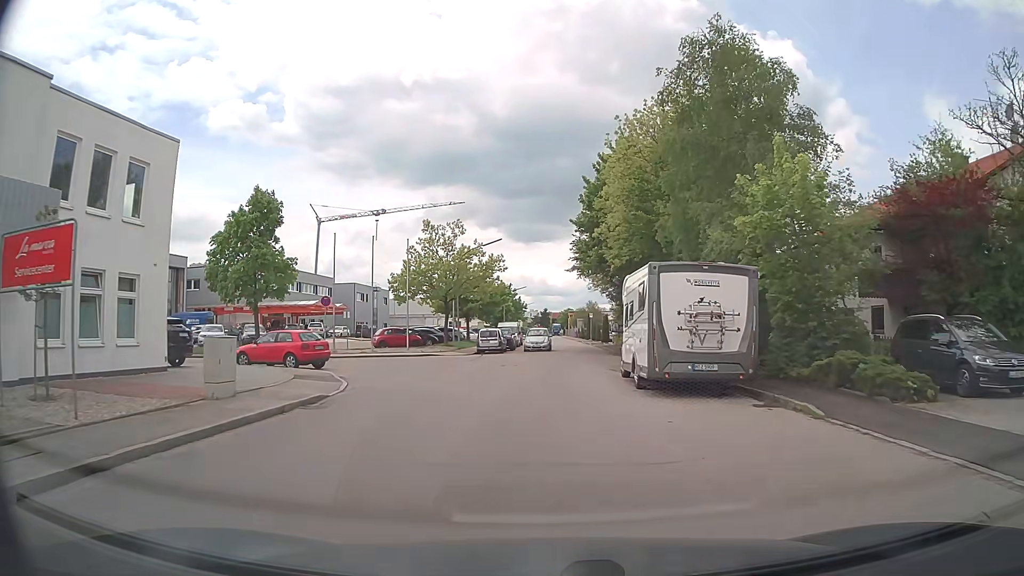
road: residential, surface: asphalt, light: Day
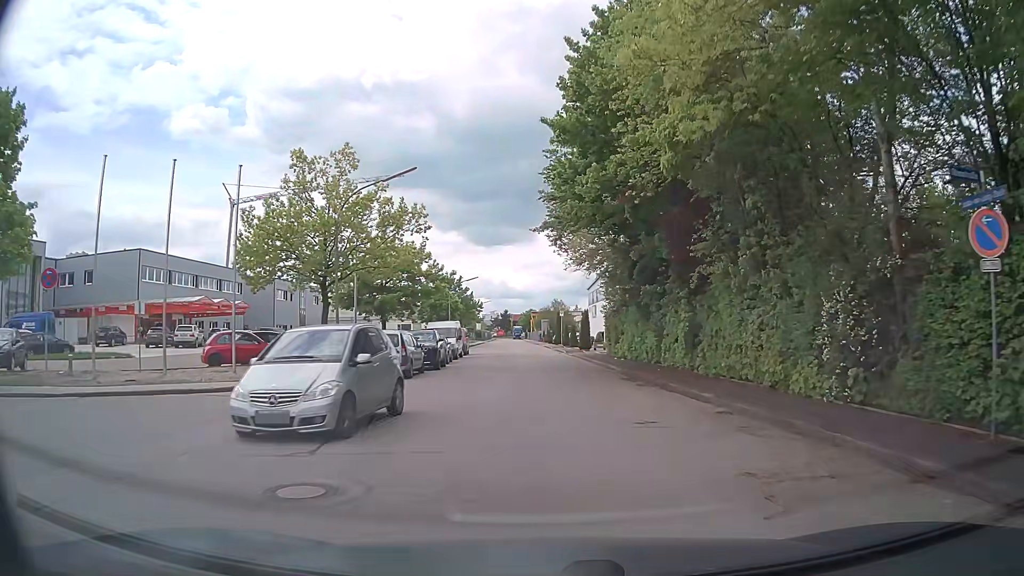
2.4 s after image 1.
(+0.4, +21.1) m; +2°
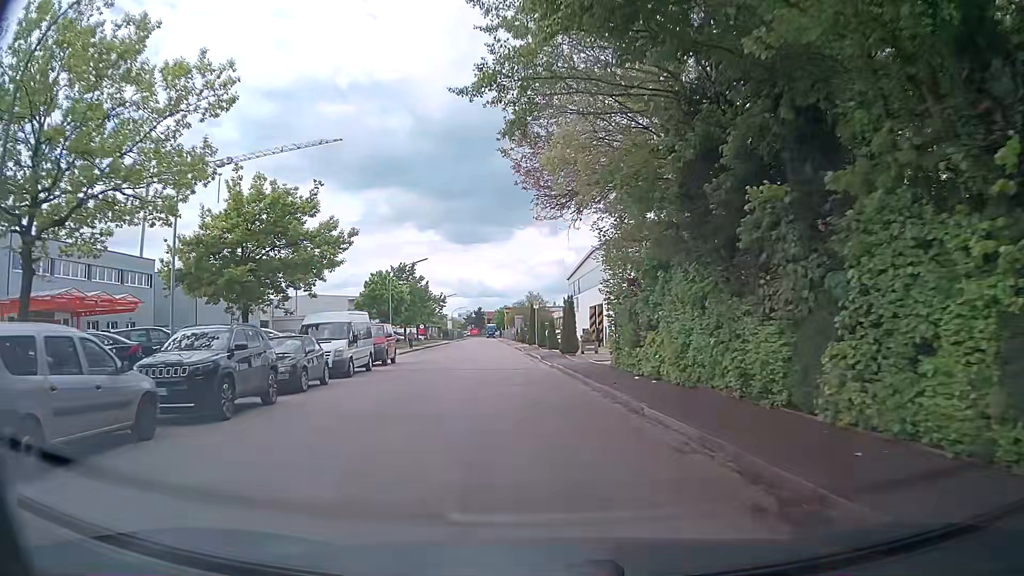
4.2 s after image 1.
(+0.9, +16.8) m; +3°
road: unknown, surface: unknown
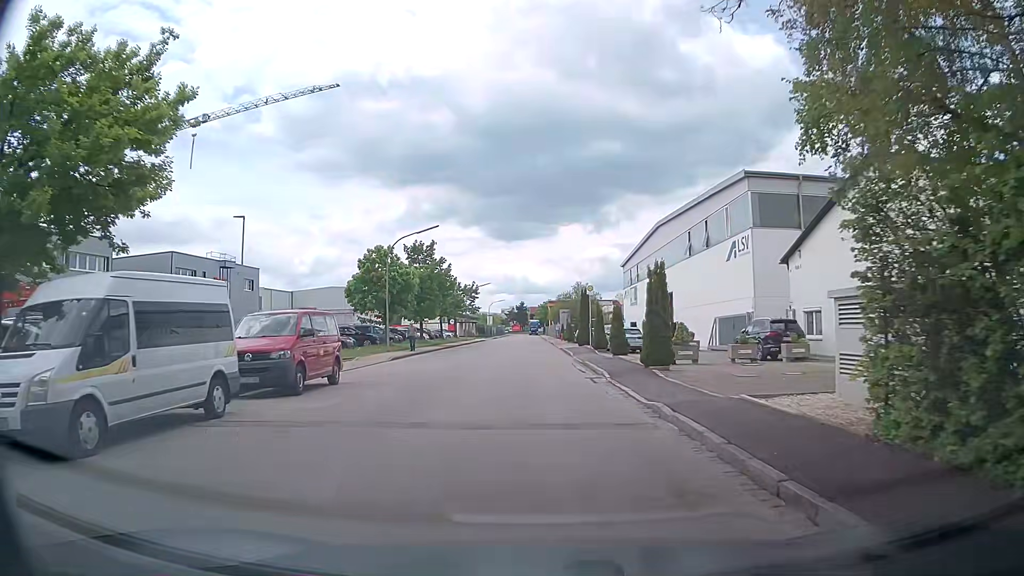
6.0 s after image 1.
(-0.6, +15.6) m; -4°
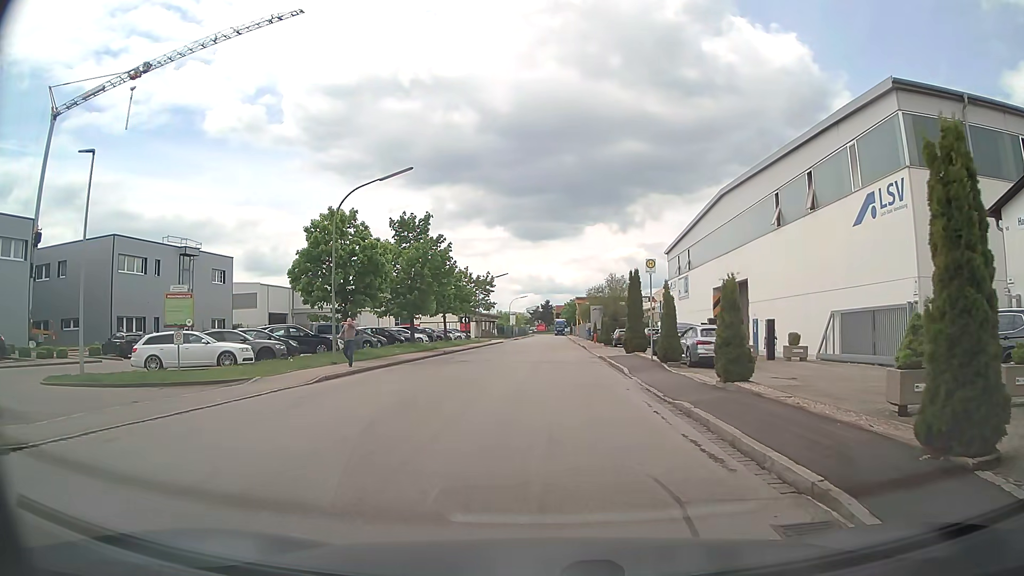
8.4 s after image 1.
(-0.3, +14.3) m; -2°
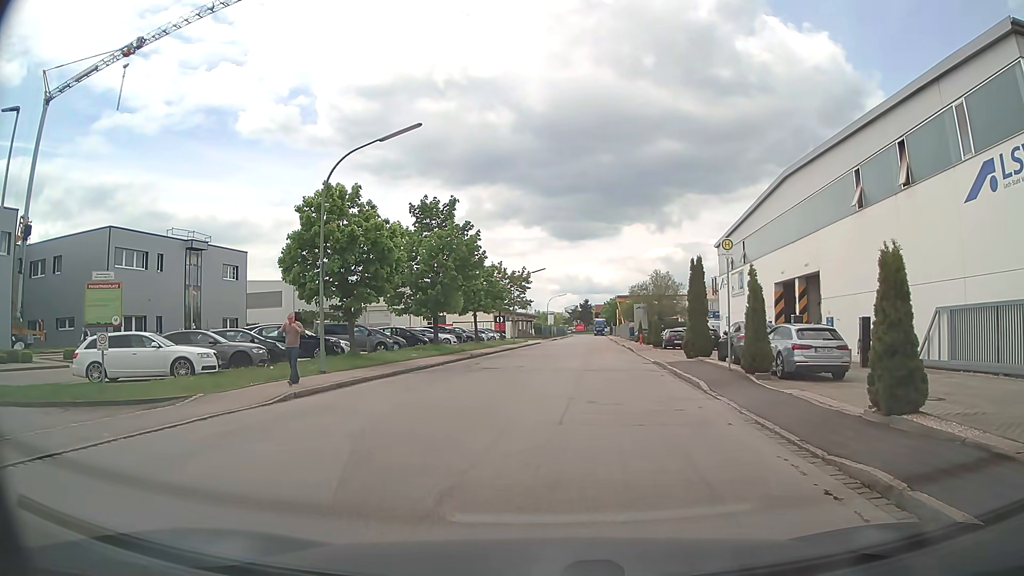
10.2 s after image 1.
(-0.2, +5.4) m; -4°
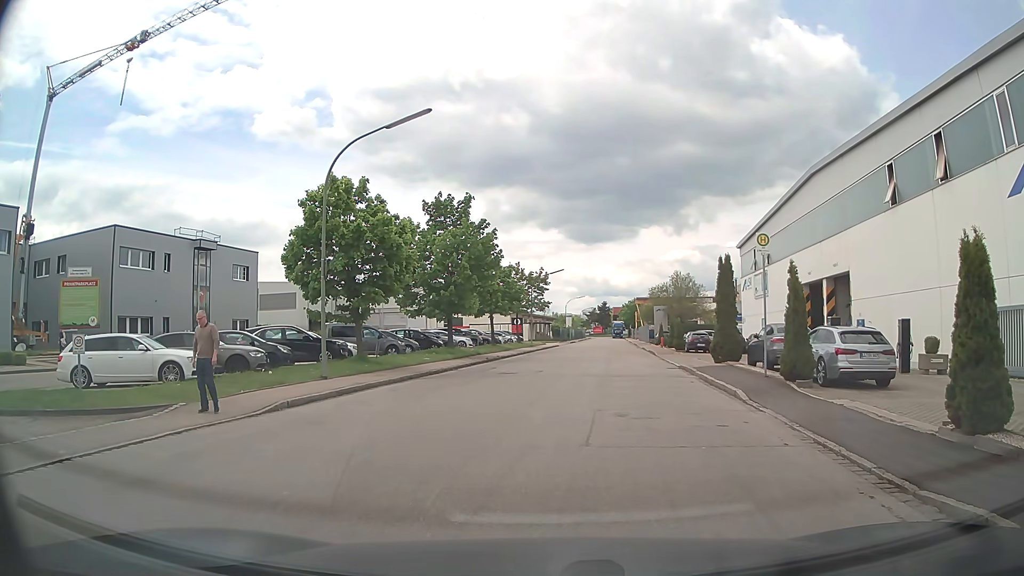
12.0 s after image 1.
(0.0, +1.5) m; +1°
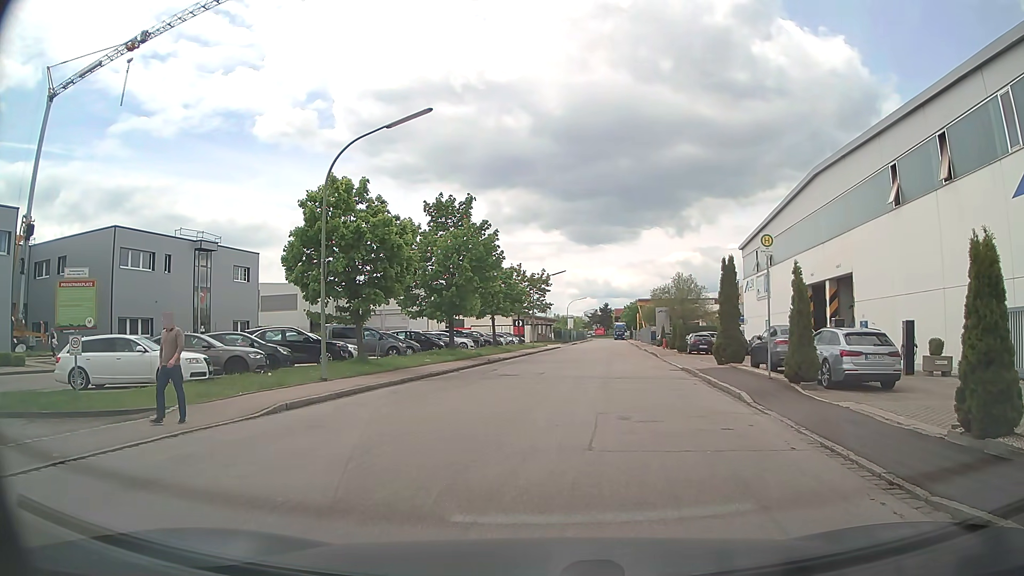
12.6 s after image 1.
(0.0, +0.2) m; 0°
